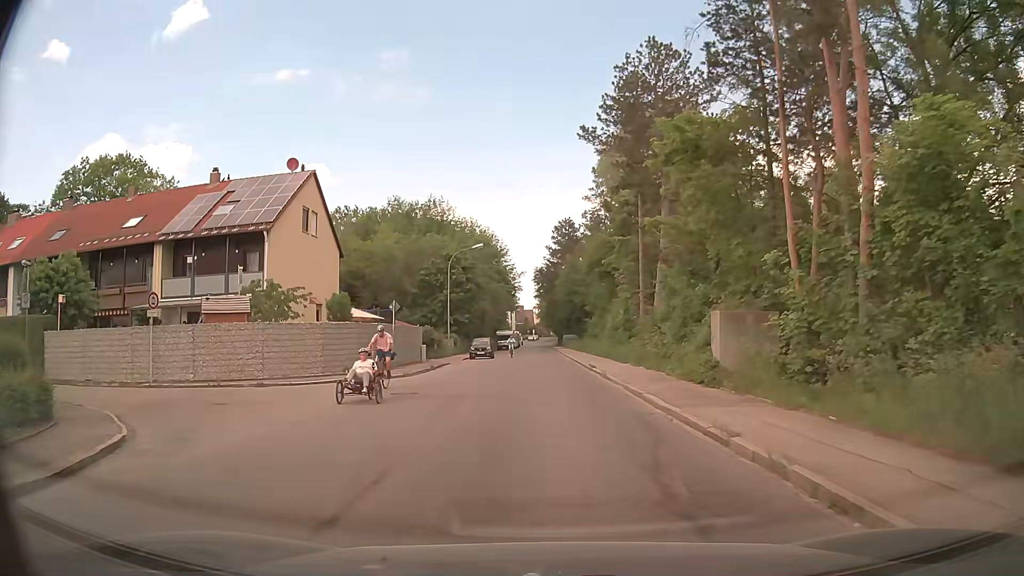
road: unclassified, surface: asphalt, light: Day
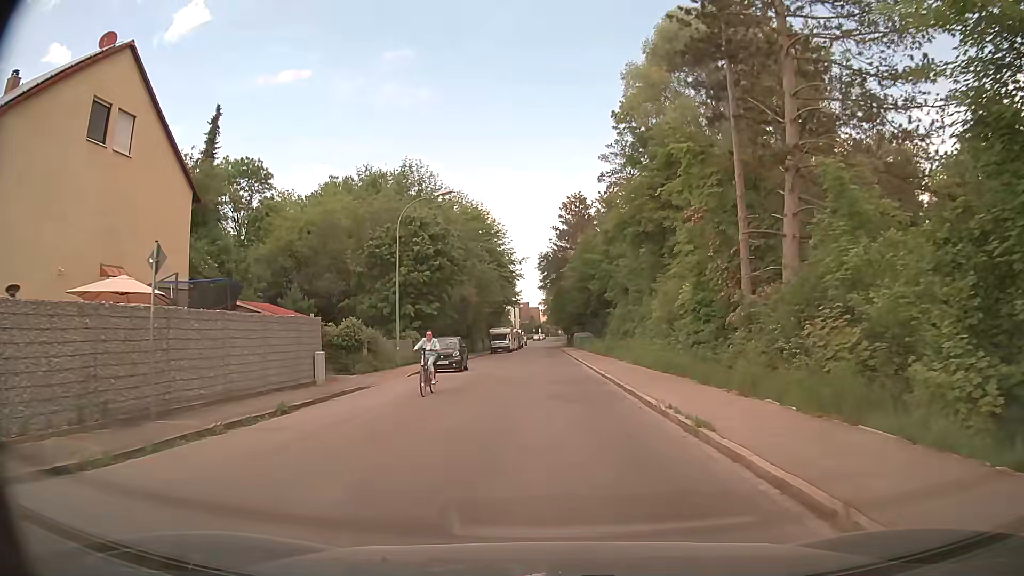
(+0.2, +20.0) m; 0°
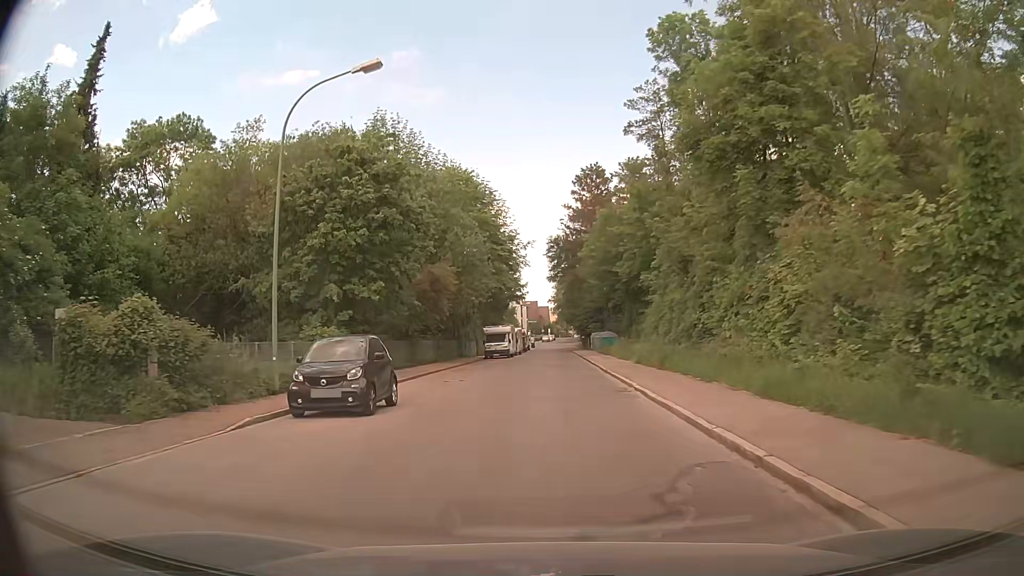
(-0.2, +16.7) m; -1°
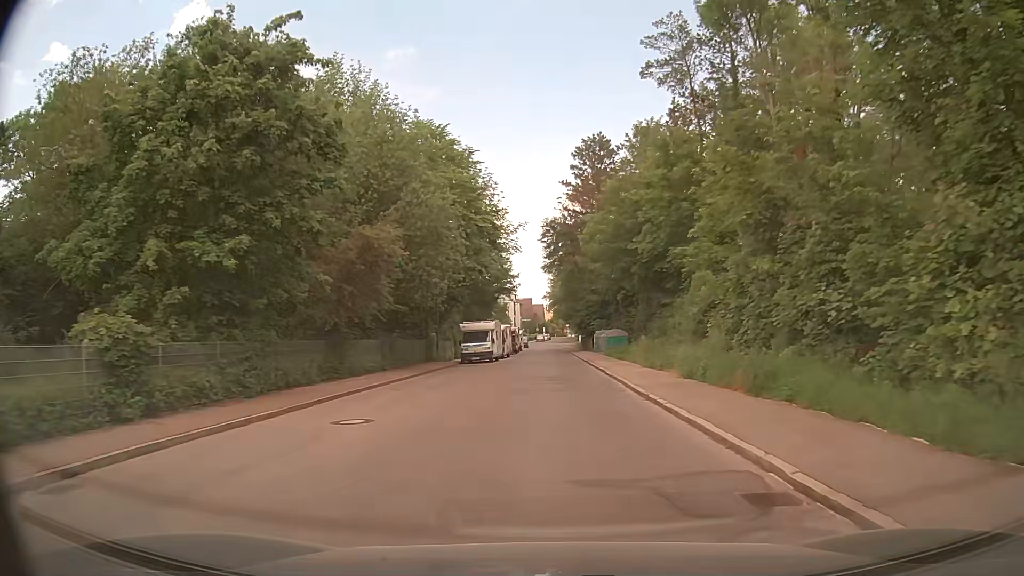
(0.0, +12.0) m; -1°
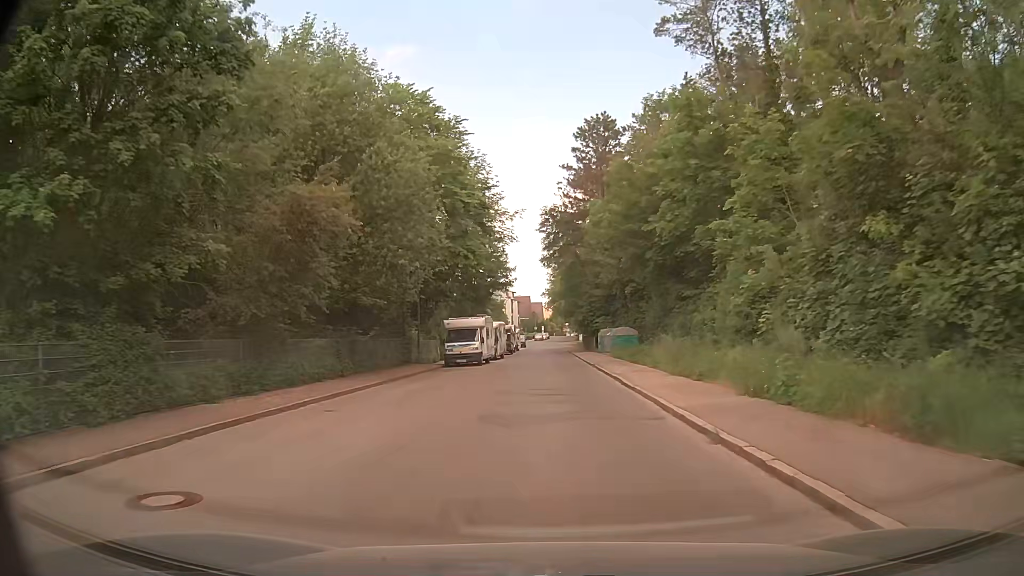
(+0.1, +6.2) m; +1°
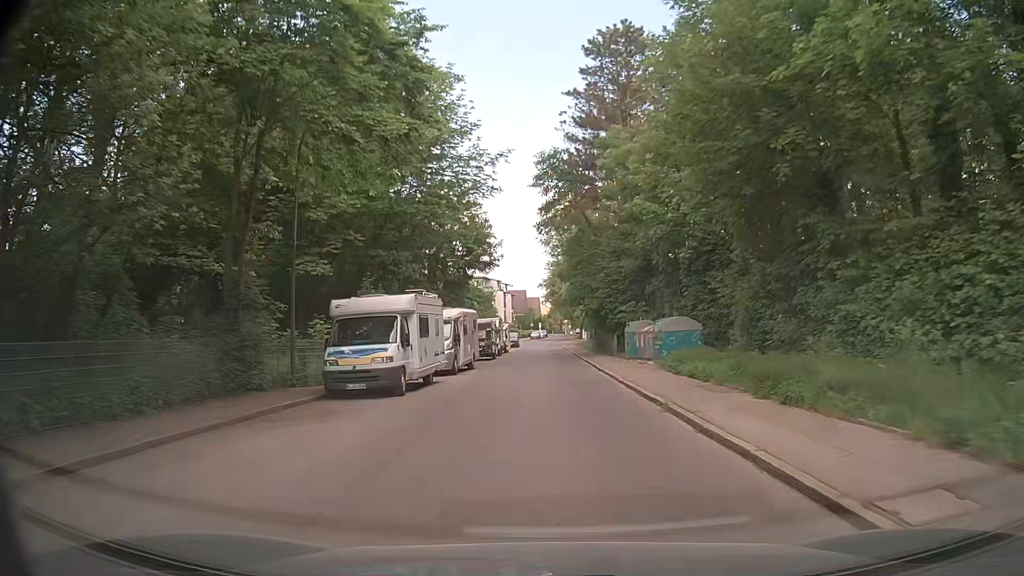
(-0.1, +19.2) m; 0°
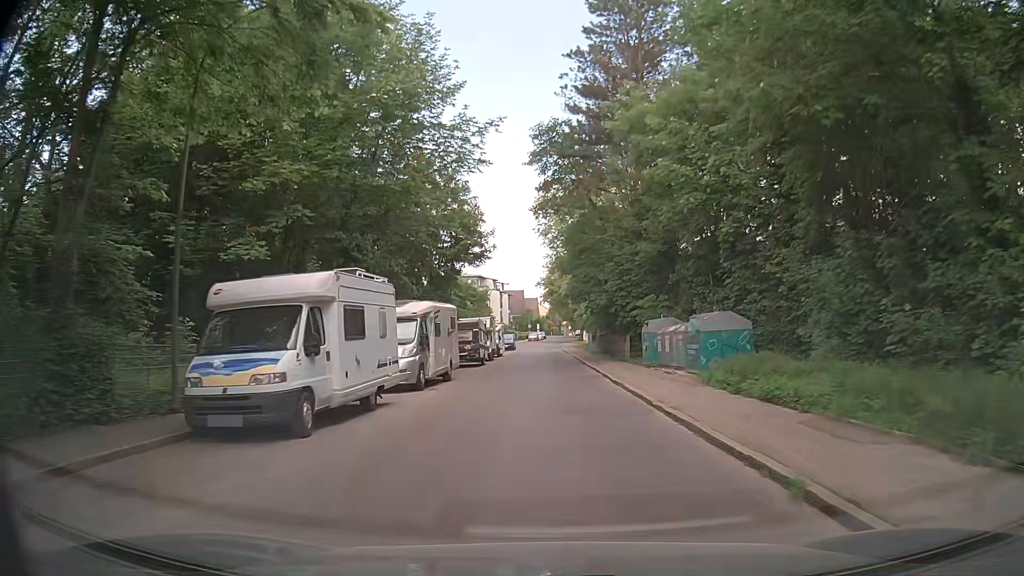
(+0.1, +6.7) m; 0°
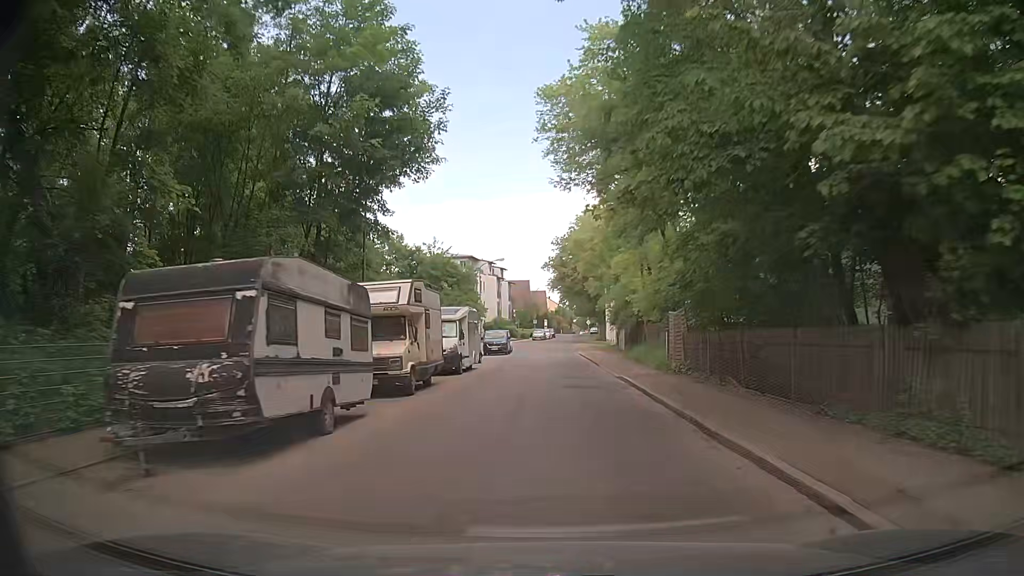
(-0.3, +27.4) m; -1°
